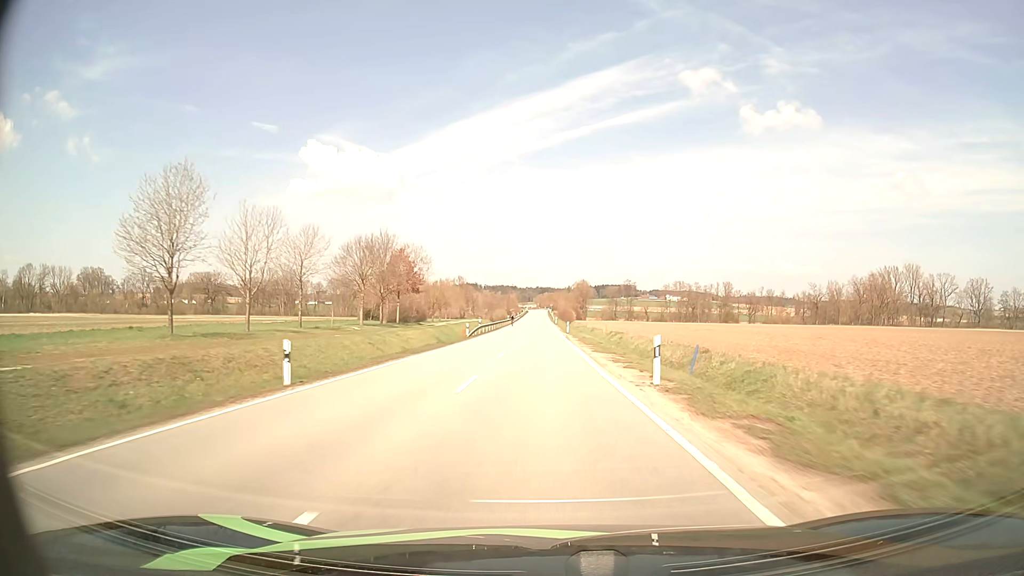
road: tertiary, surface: asphalt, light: Day
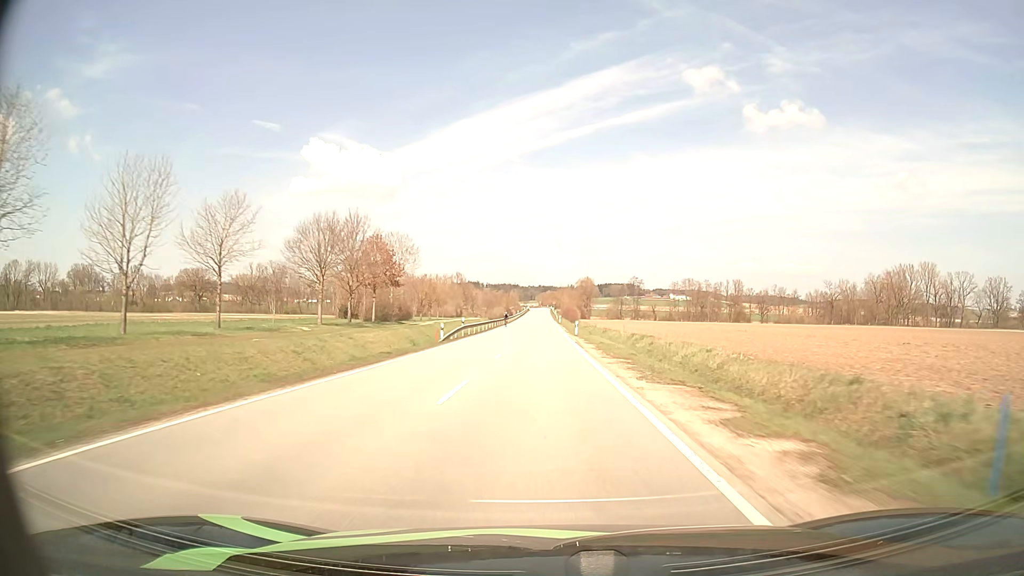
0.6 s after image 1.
(0.0, +14.1) m; 0°
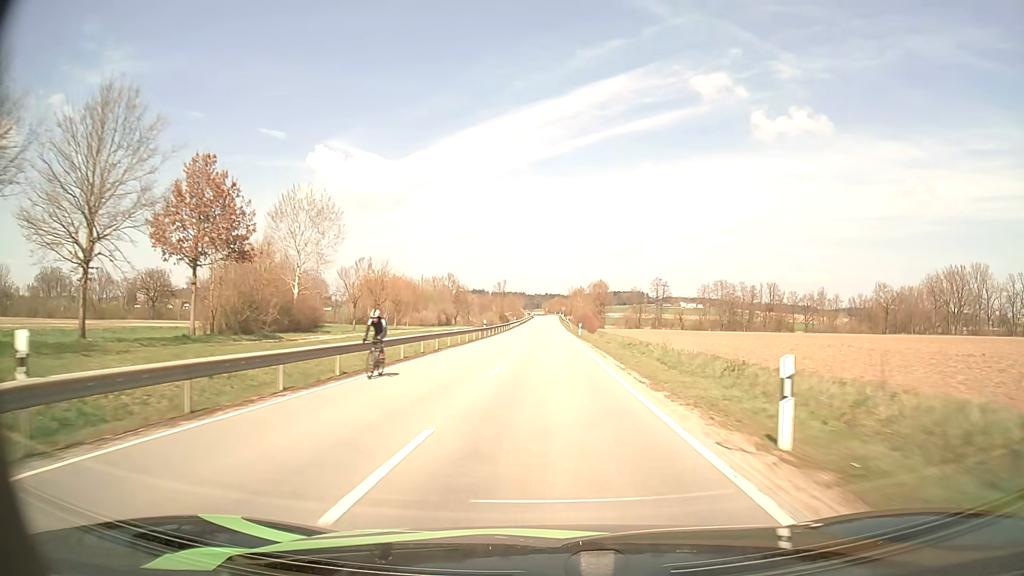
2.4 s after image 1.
(-0.3, +42.8) m; -1°
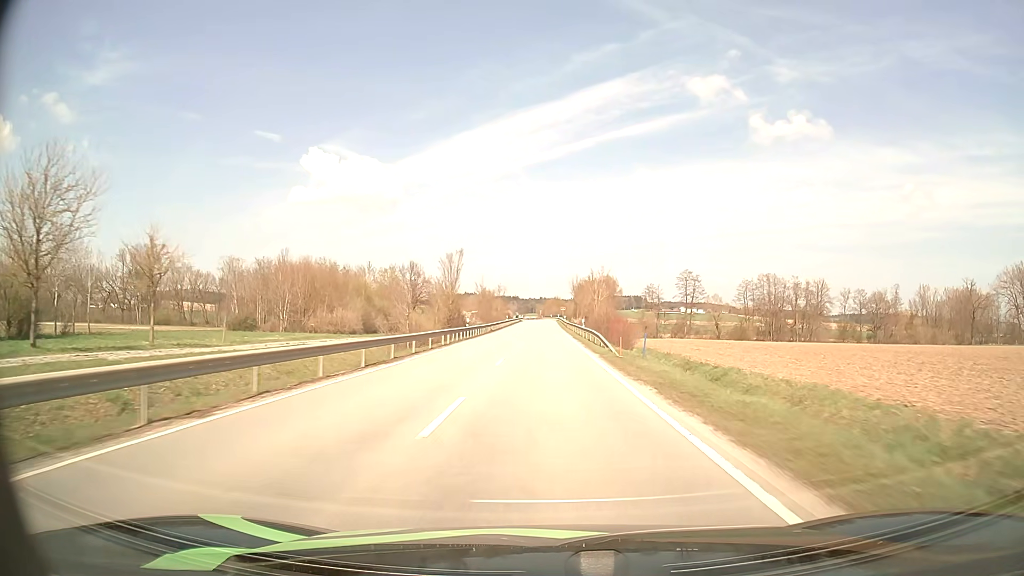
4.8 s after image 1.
(+0.4, +57.7) m; +1°
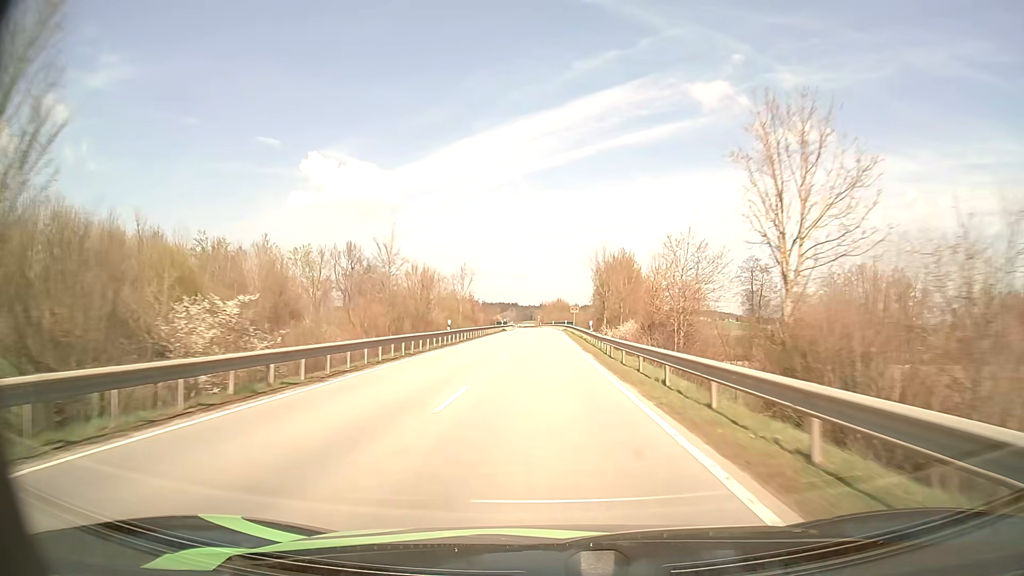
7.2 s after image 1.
(+0.1, +58.6) m; 0°
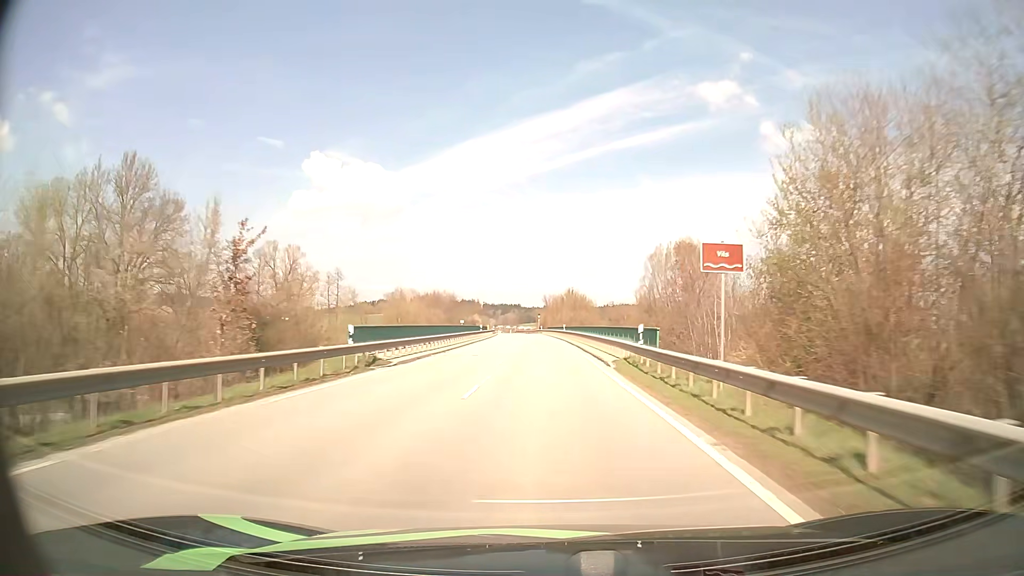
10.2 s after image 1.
(+0.1, +70.5) m; 0°
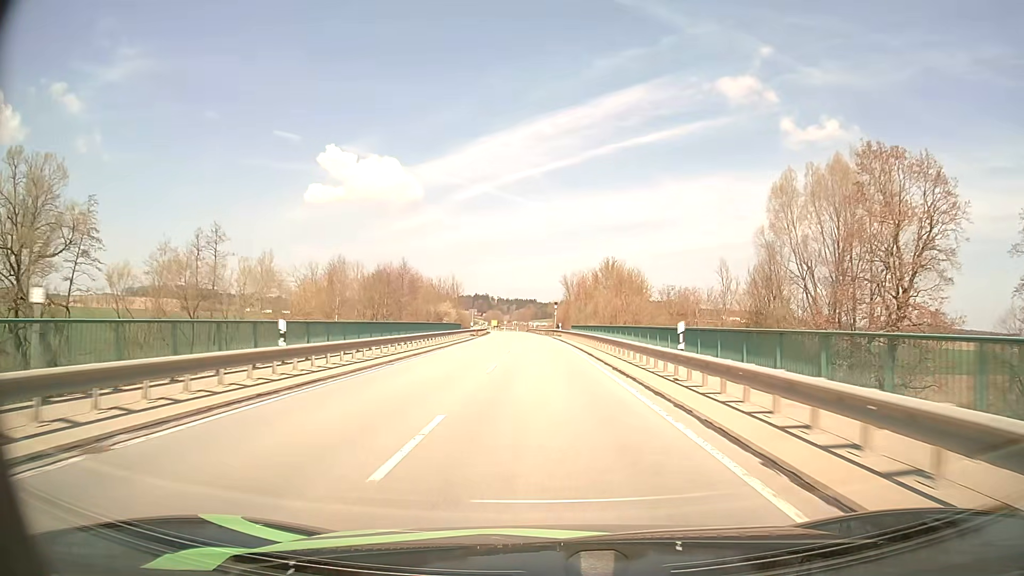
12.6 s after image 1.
(-0.6, +55.2) m; -1°
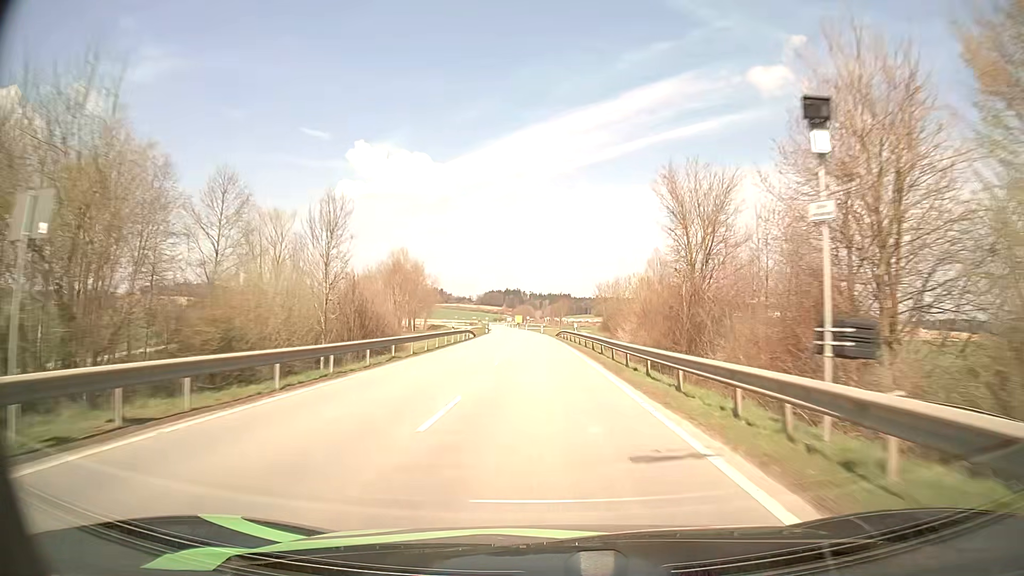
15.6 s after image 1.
(-1.7, +70.4) m; -3°
(0, +10) (0, +20) (0, +30) (-1, +40) (-1, +50) (-1, +60) (-2, +70) (-2, +80) (-3, +90) (-3, +100) m
